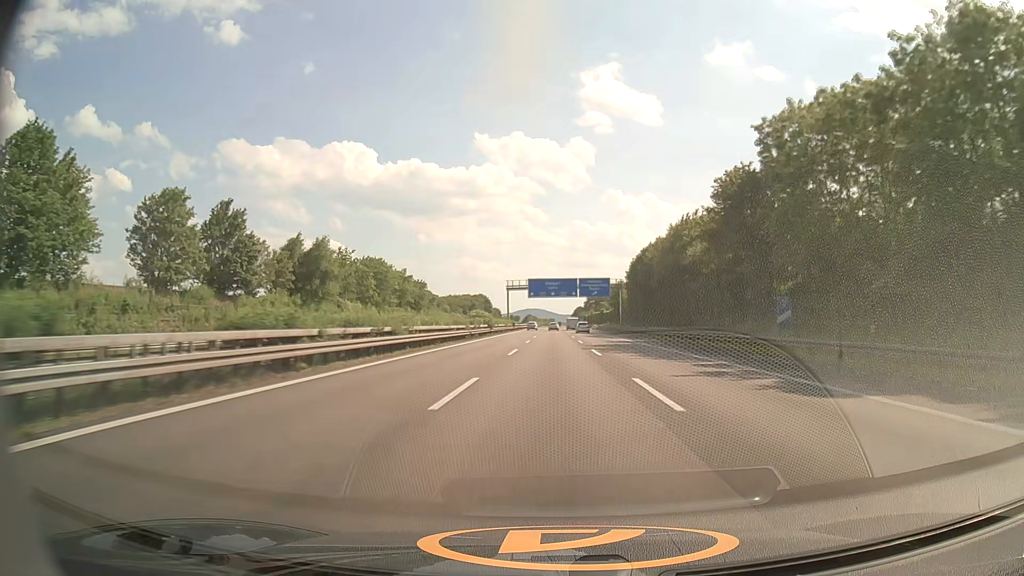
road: motorway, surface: asphalt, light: Day
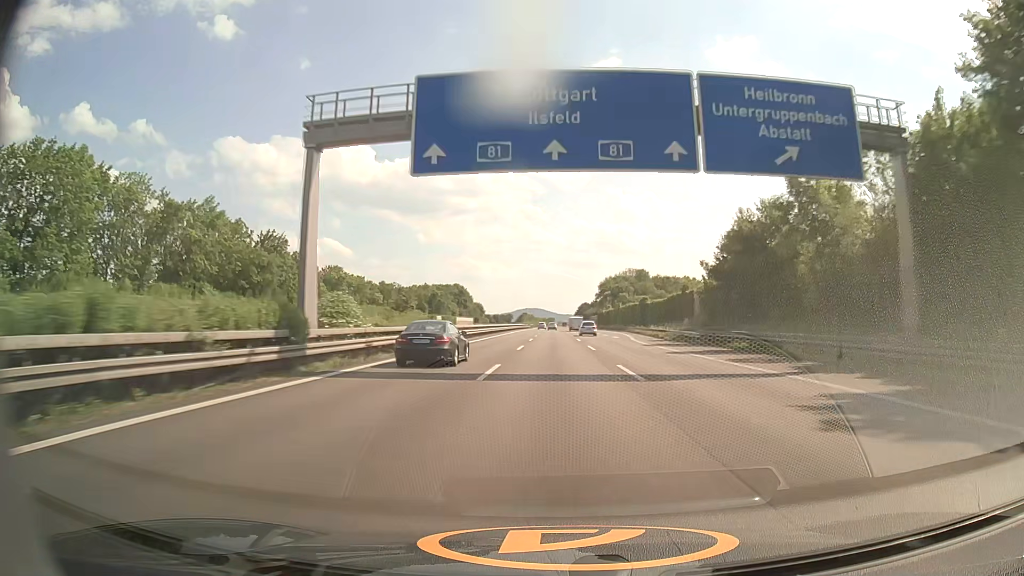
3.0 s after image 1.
(+0.1, +101.9) m; 0°
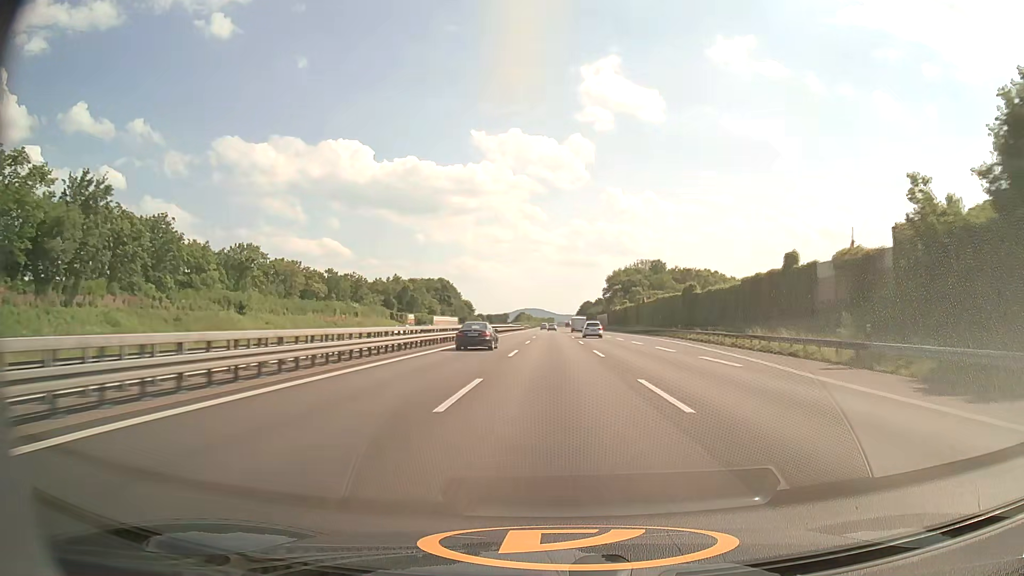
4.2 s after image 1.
(0.0, +40.8) m; 0°
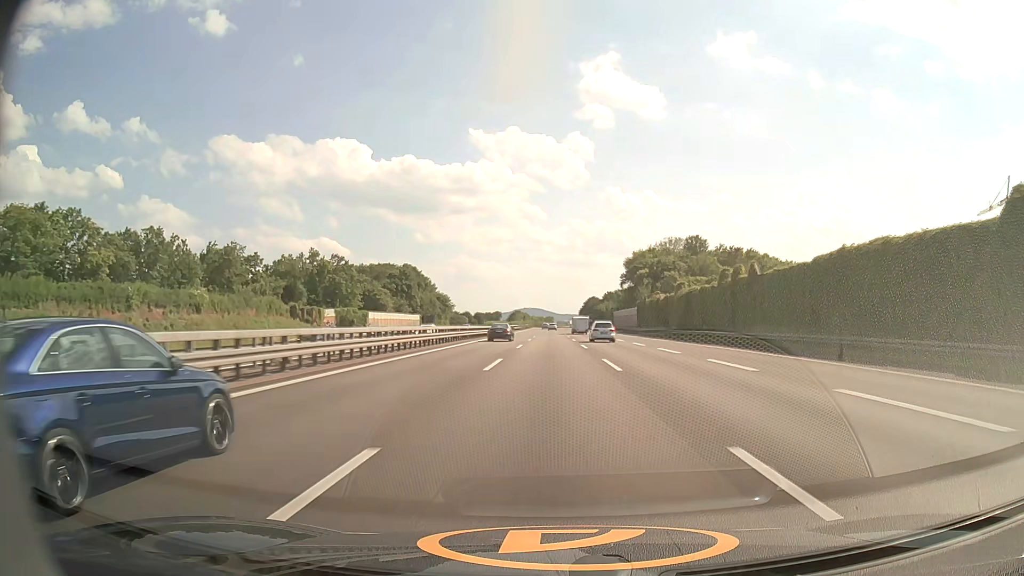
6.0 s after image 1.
(+0.1, +61.9) m; 0°
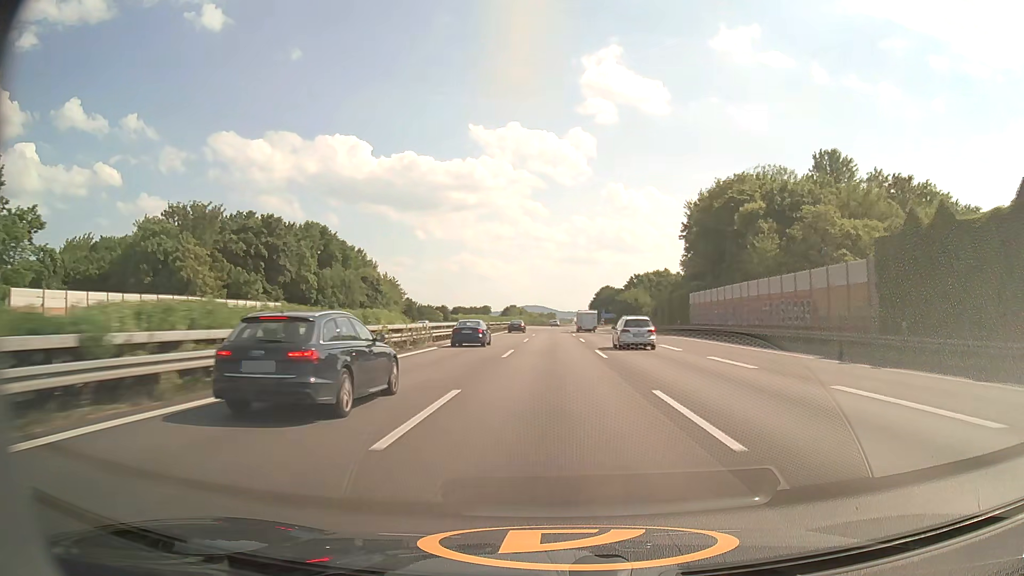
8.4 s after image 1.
(-0.3, +83.2) m; 0°
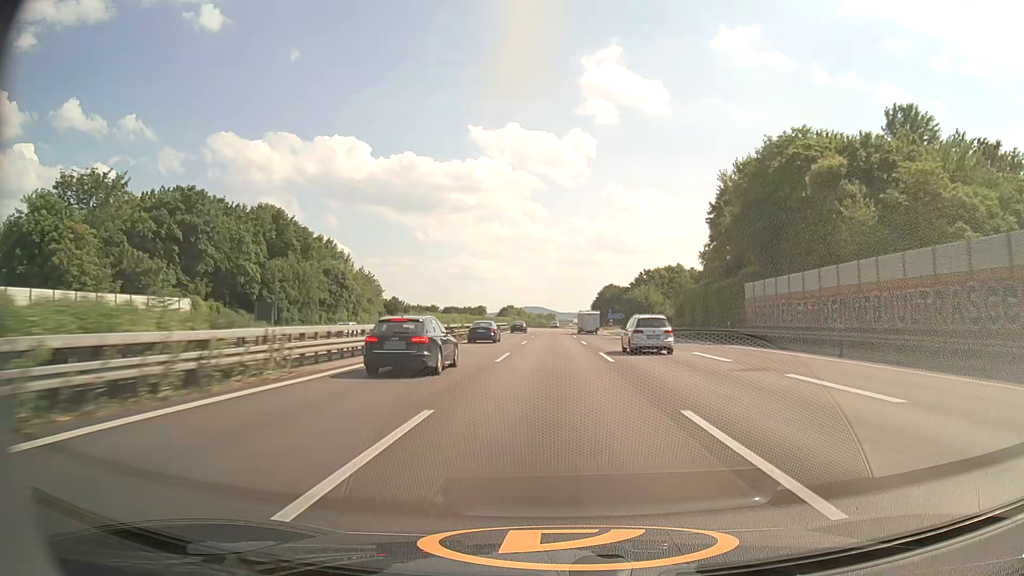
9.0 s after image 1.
(0.0, +20.9) m; 0°
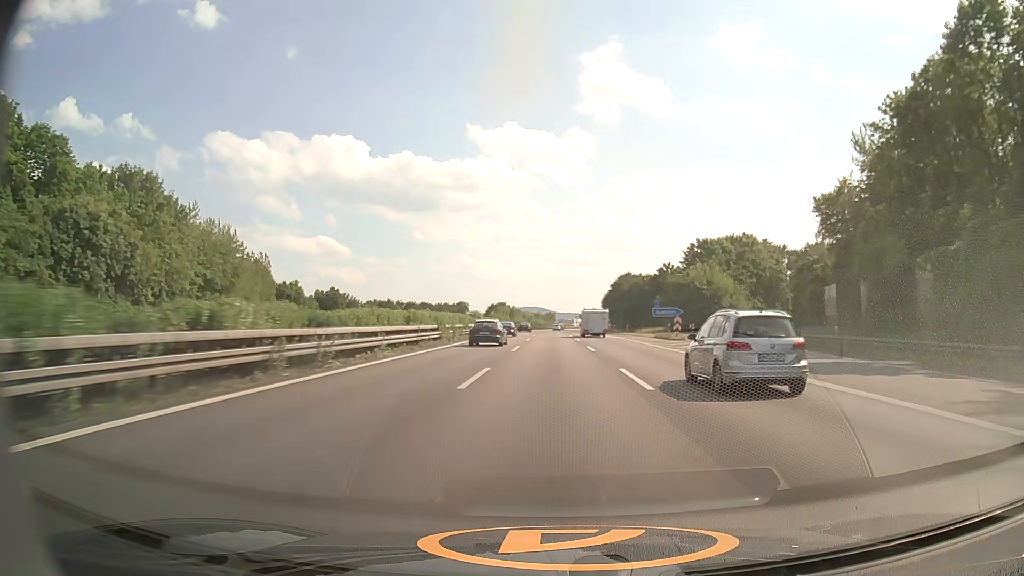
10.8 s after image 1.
(0.0, +62.5) m; 0°
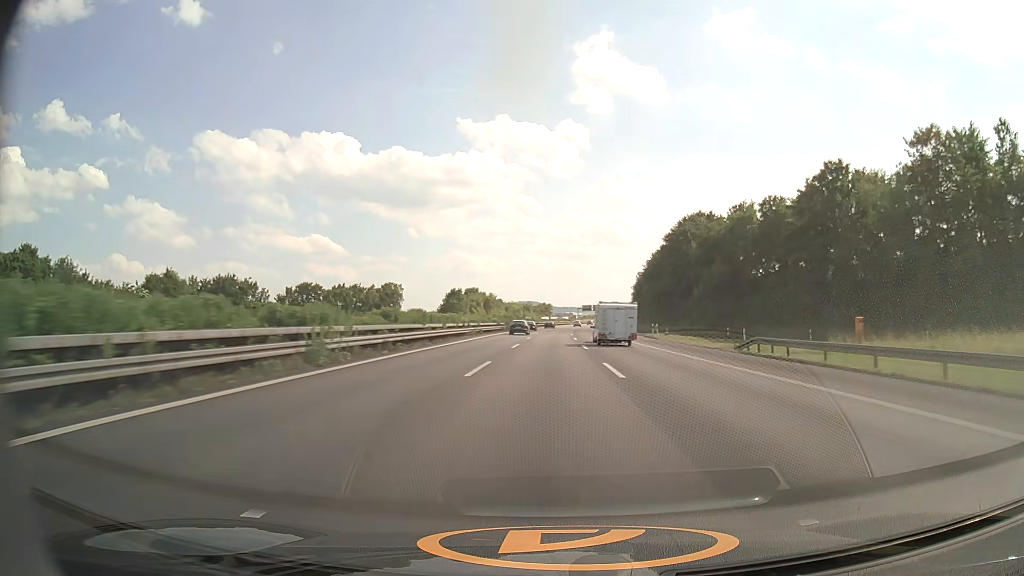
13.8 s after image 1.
(+0.2, +104.1) m; 0°
(0, +10) (0, +20) (0, +30) (0, +40) (0, +50) (+1, +60) (+1, +70) (+1, +80) (+1, +90) (+1, +100) m
